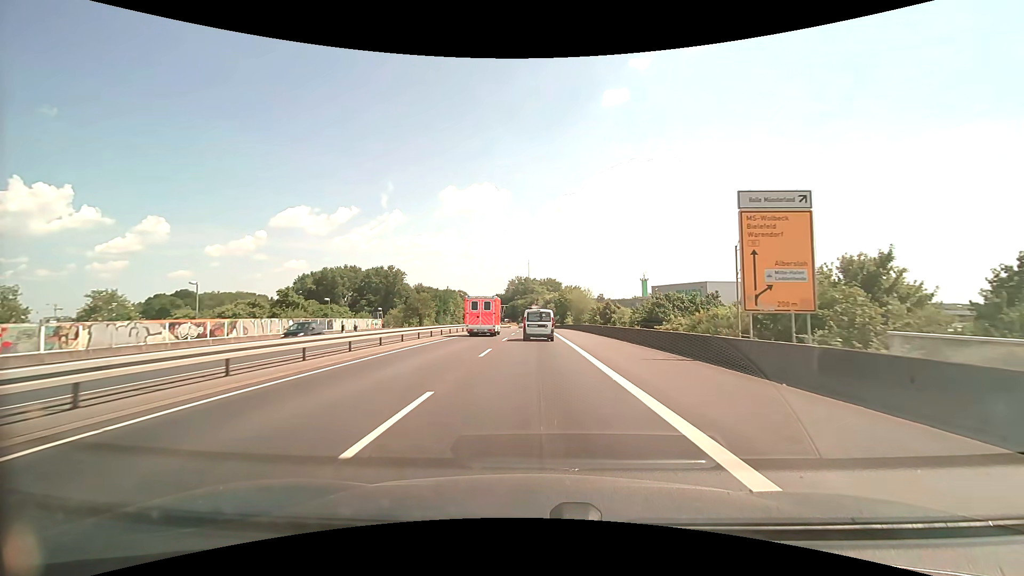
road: trunk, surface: asphalt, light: Day
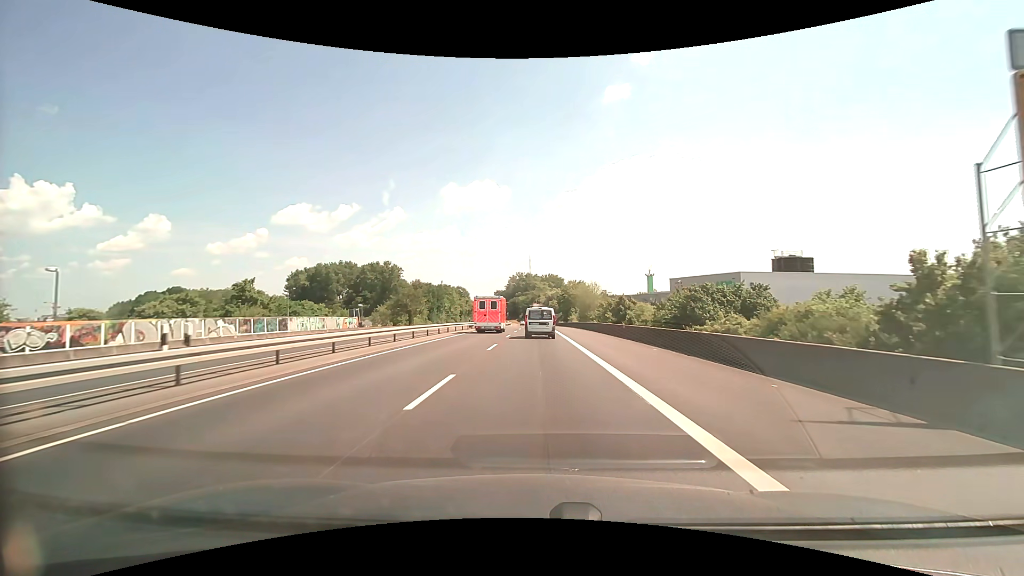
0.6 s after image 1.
(0.0, +9.8) m; 0°
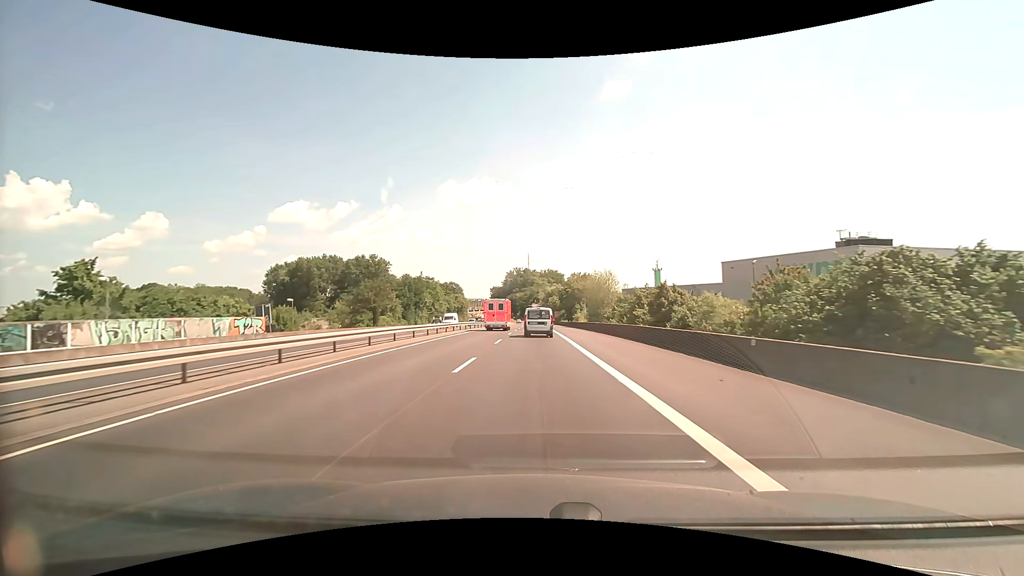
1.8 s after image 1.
(0.0, +19.8) m; +1°
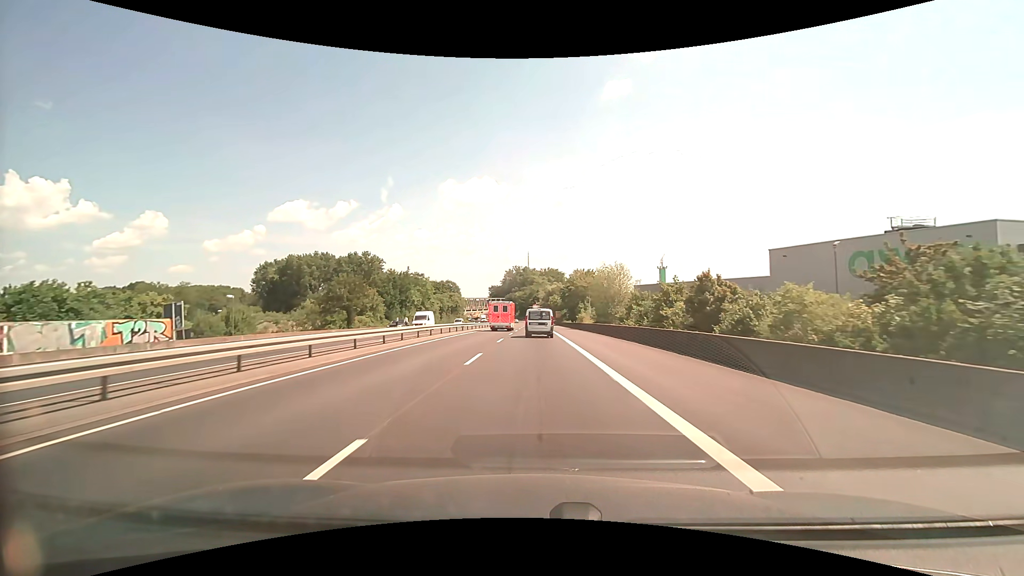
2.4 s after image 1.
(-0.1, +10.0) m; 0°
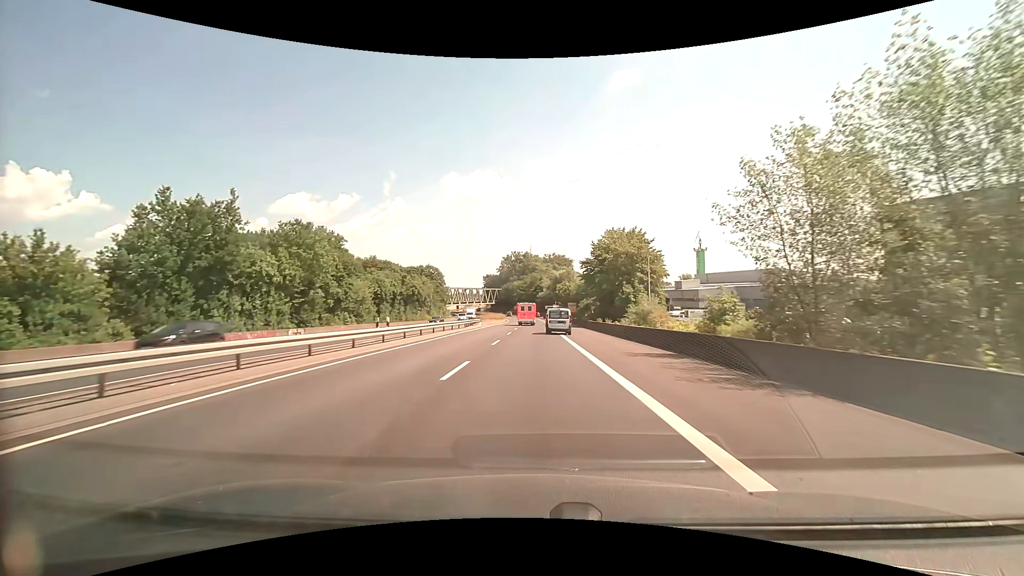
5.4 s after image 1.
(-0.1, +51.9) m; 0°
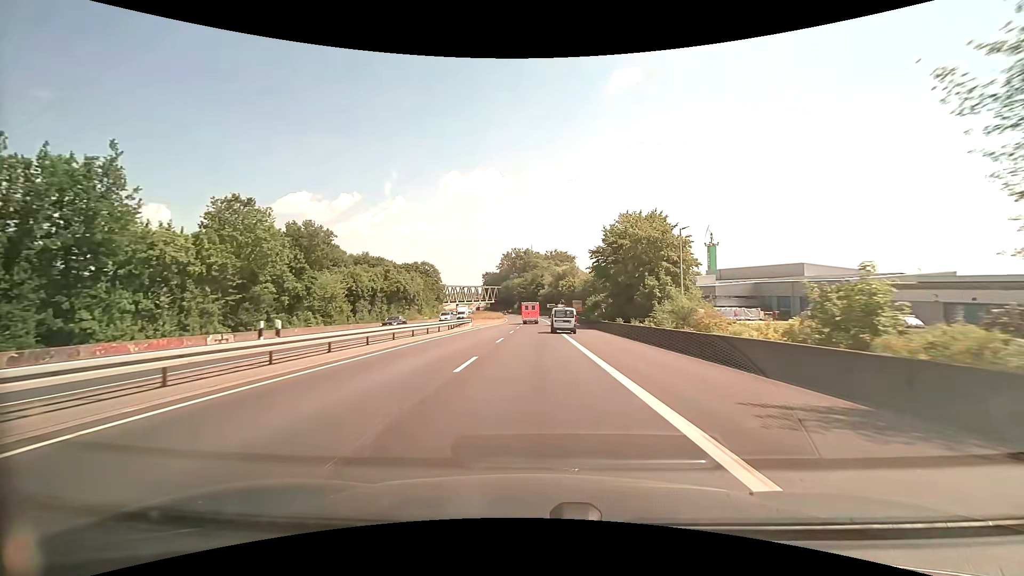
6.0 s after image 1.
(0.0, +10.7) m; 0°
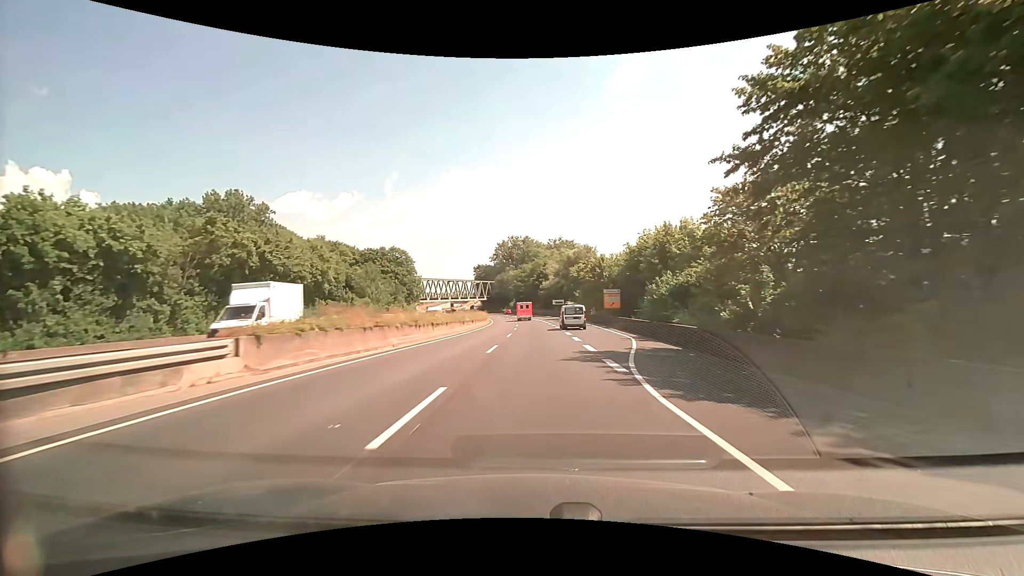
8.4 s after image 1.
(-0.2, +42.8) m; 0°
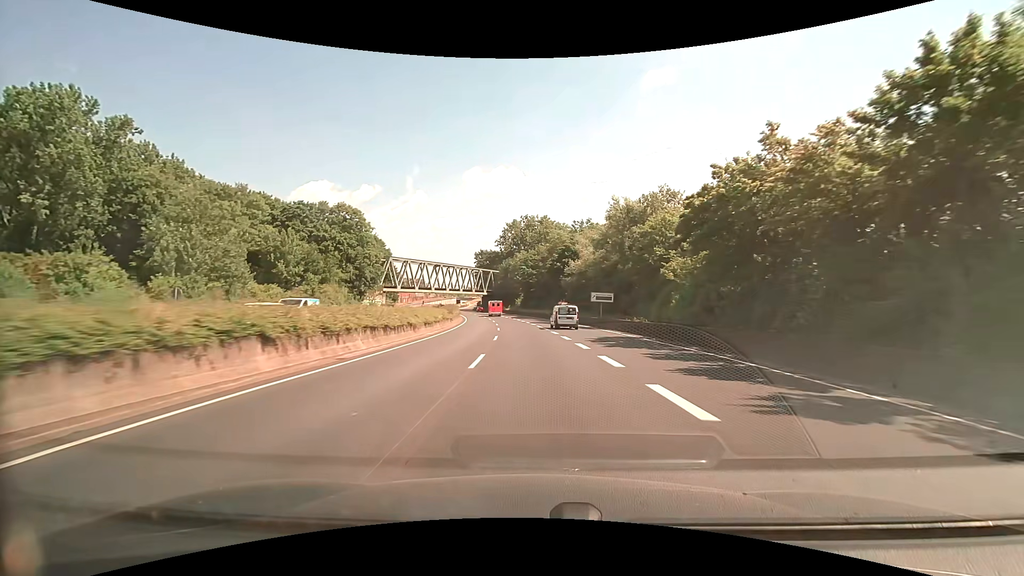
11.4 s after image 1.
(-0.6, +53.6) m; -1°
(0, +10) (0, +20) (-1, +30) (-2, +40) (-2, +50) (-3, +60) (-5, +70) (-6, +80) (-8, +90) (-9, +99) m
